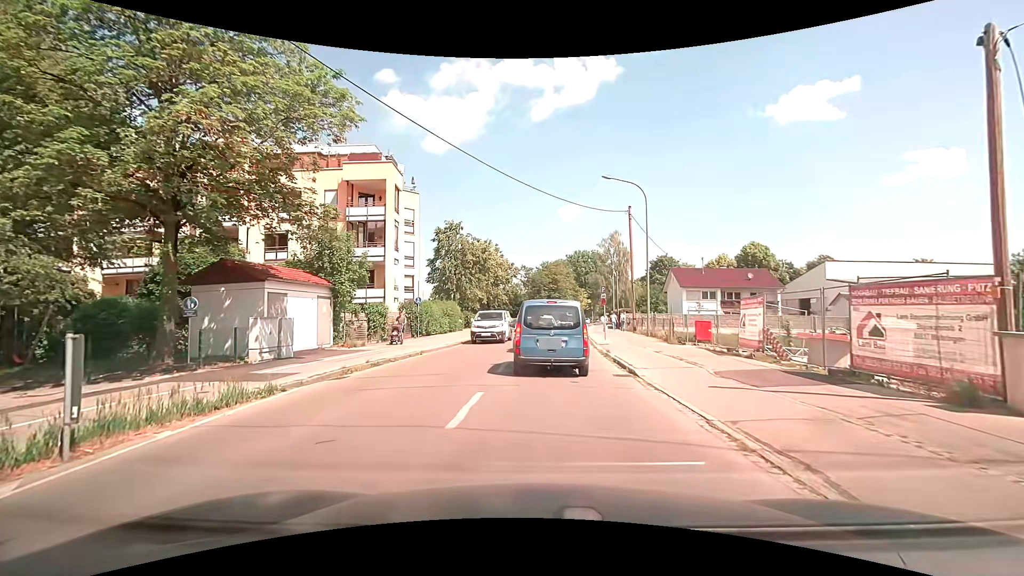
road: tertiary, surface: asphalt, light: Day
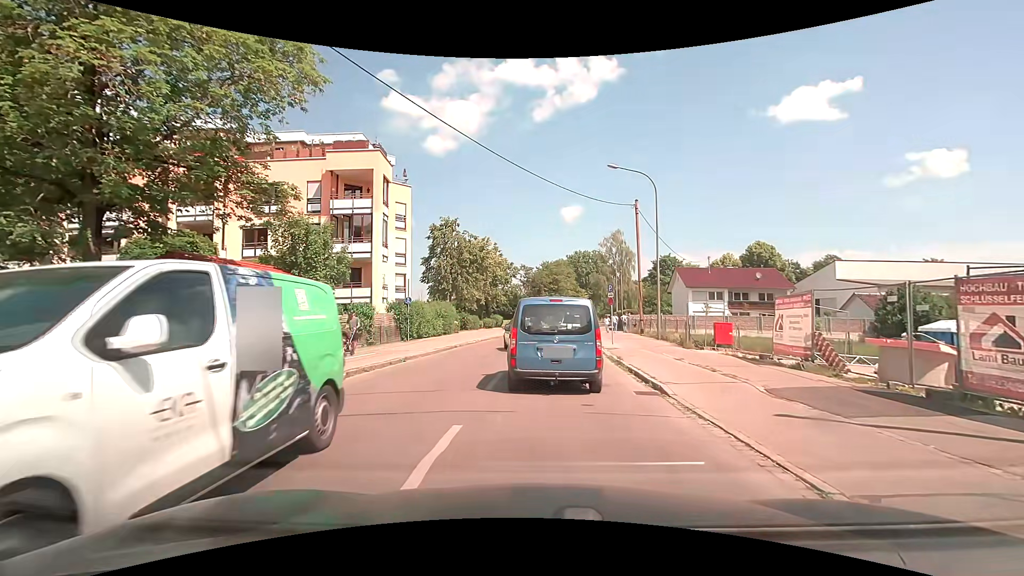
(0.0, +2.5) m; -1°
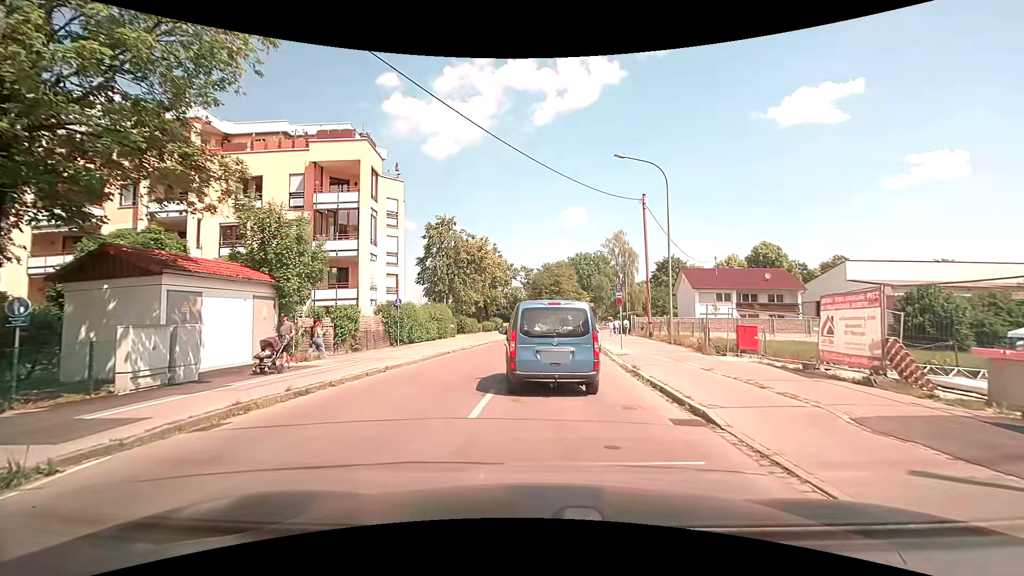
(0.0, +2.7) m; -1°
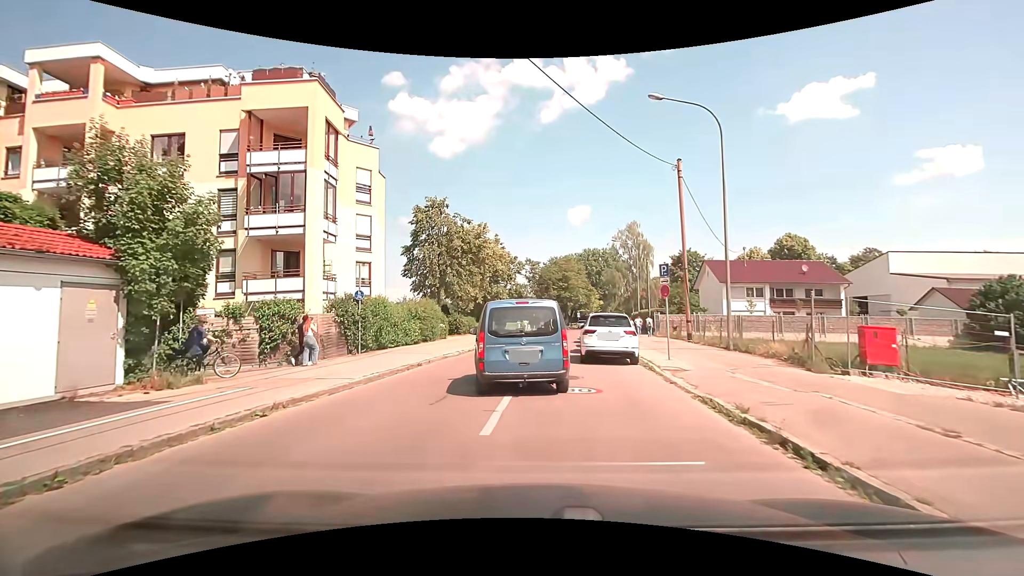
(+0.1, +7.6) m; +1°
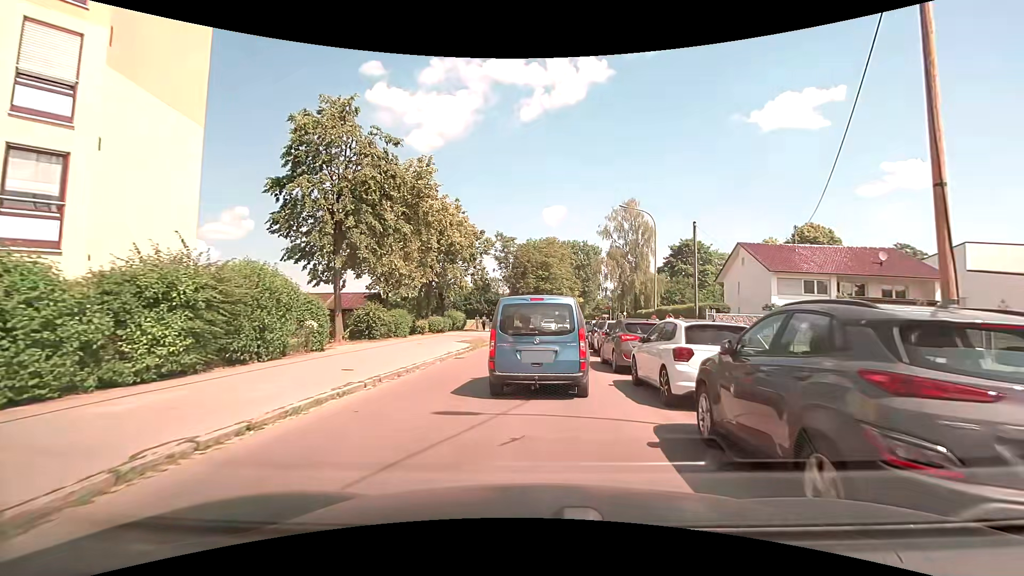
(-0.3, +18.6) m; +2°
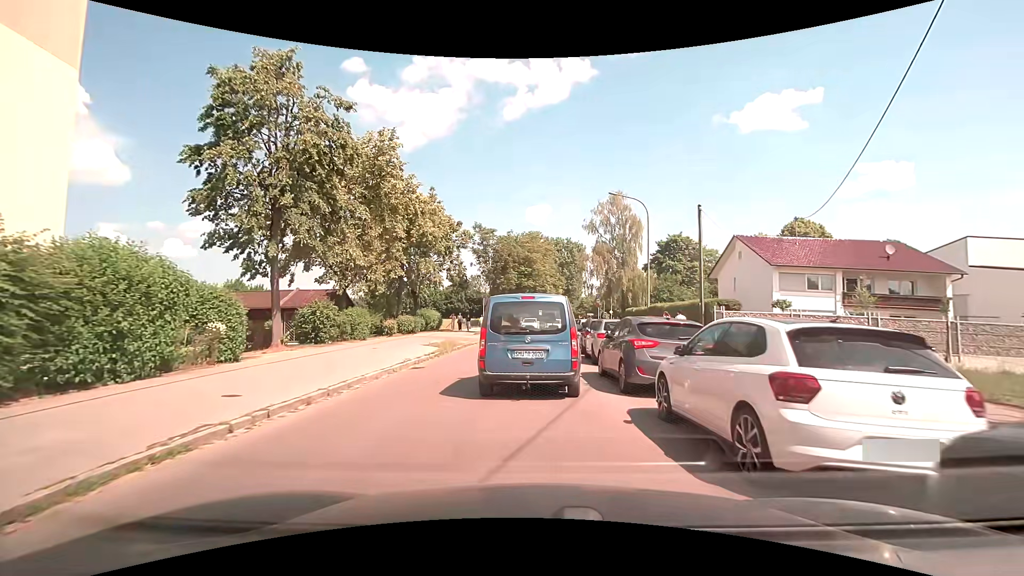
(+0.1, +3.9) m; +3°
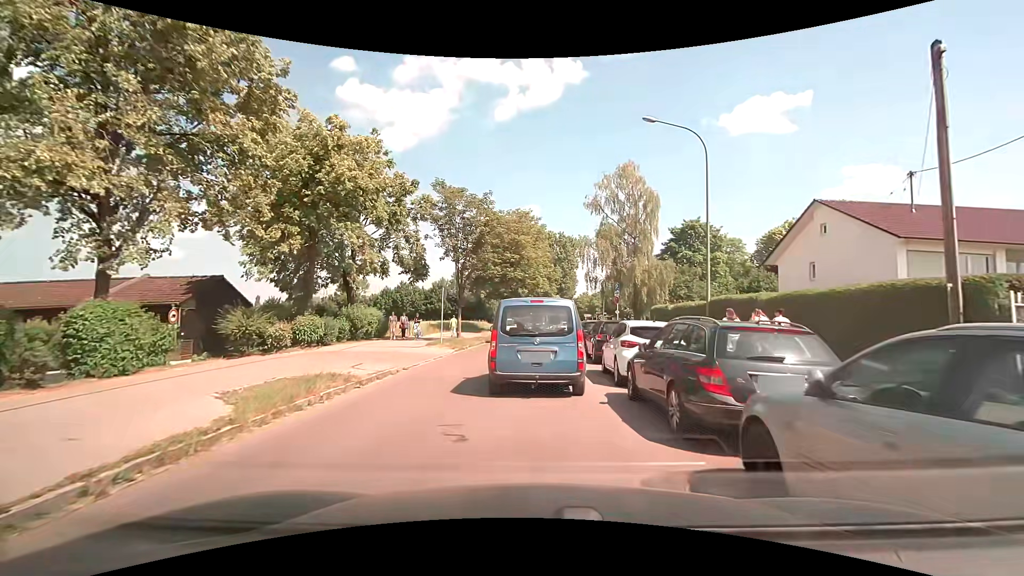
(-0.2, +14.2) m; 0°
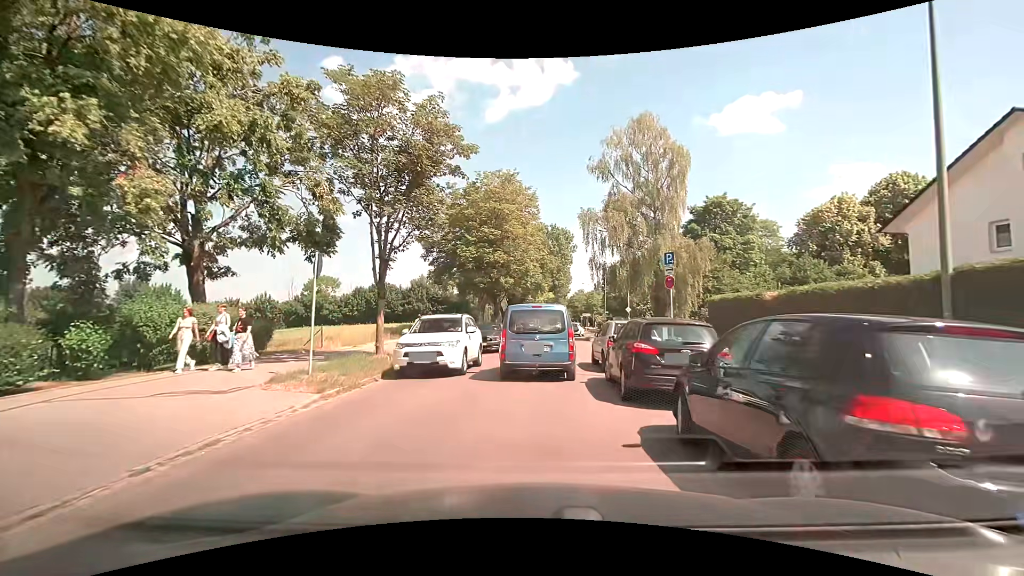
(+0.2, +13.5) m; +1°
